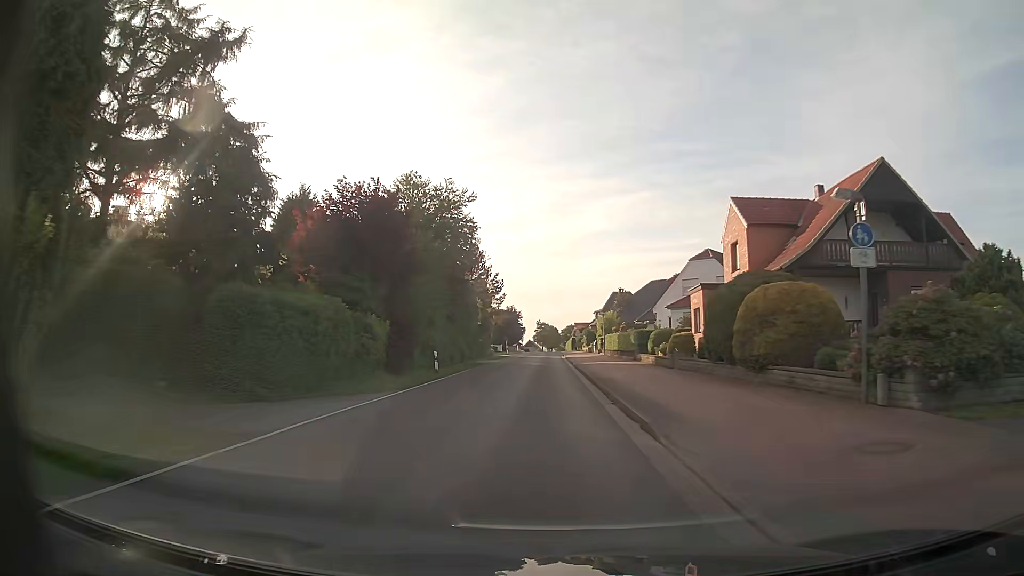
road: tertiary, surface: asphalt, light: Day
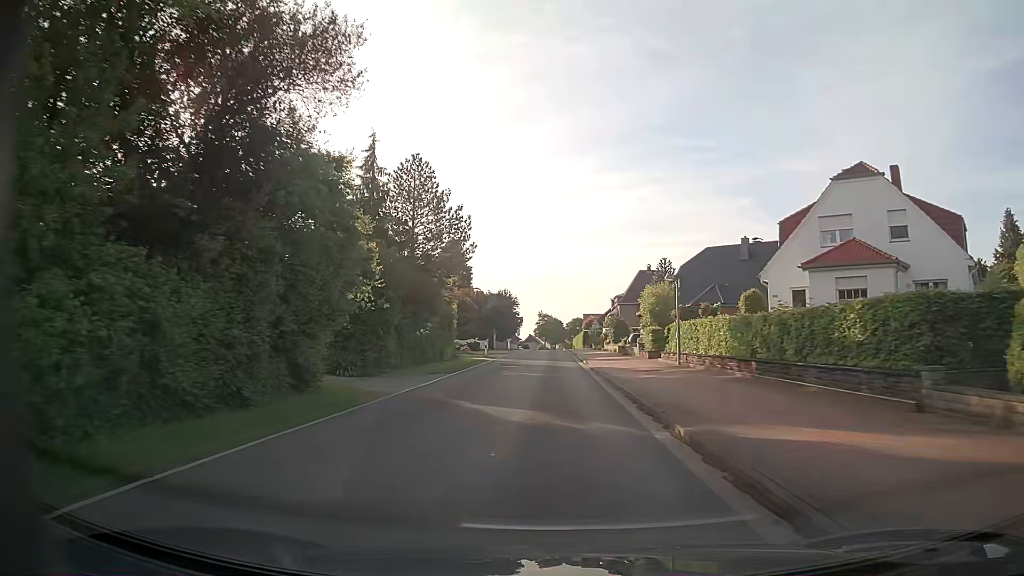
(-0.2, +32.1) m; 0°
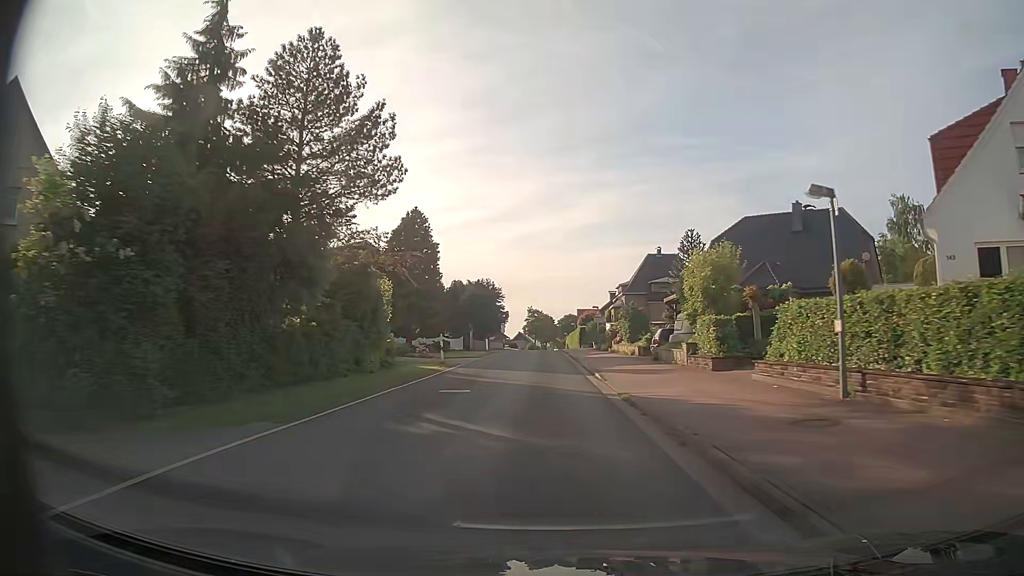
(+0.1, +16.2) m; +1°
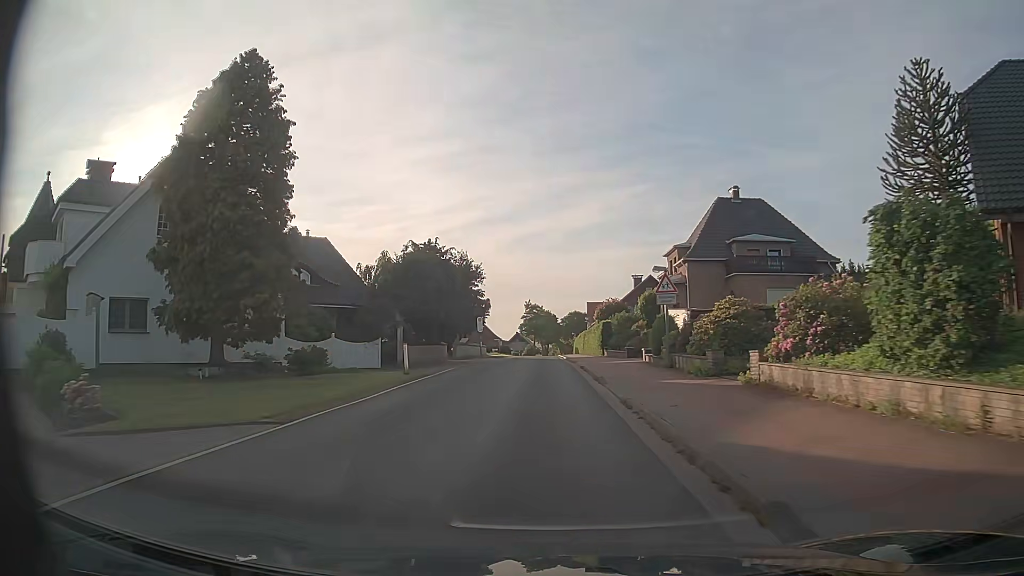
(0.0, +32.8) m; 0°
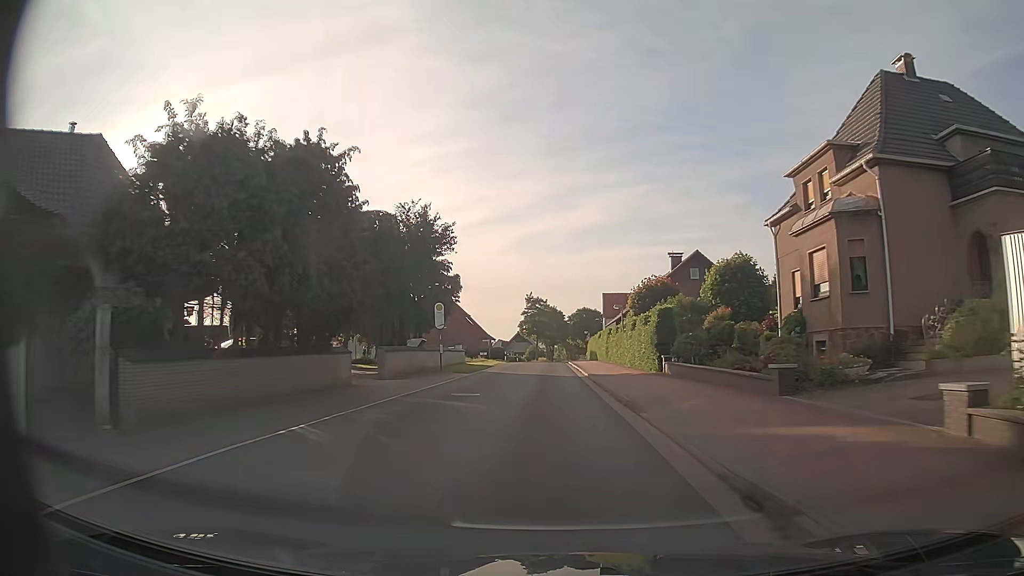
(-0.1, +24.5) m; 0°
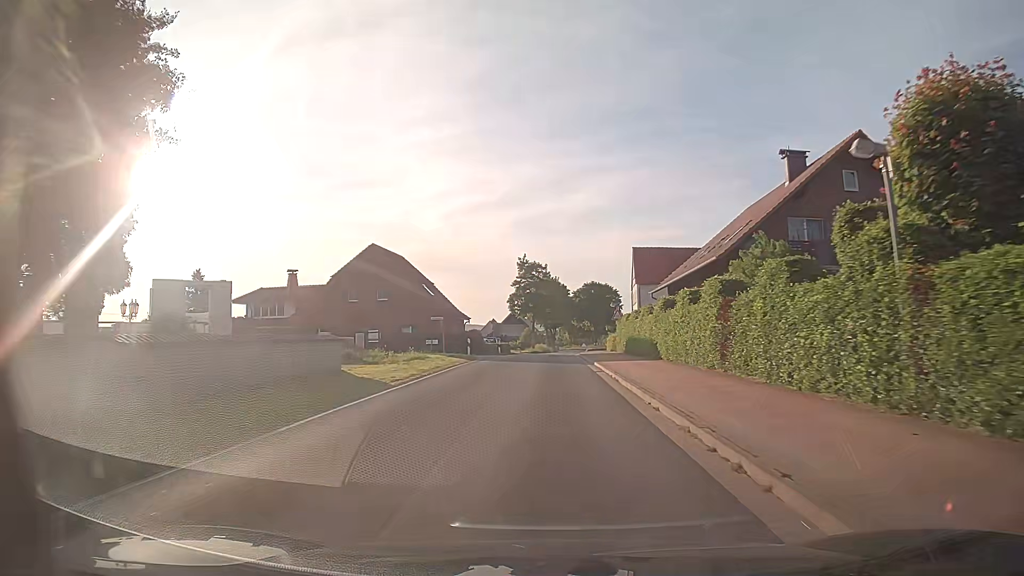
(-0.1, +33.3) m; 0°
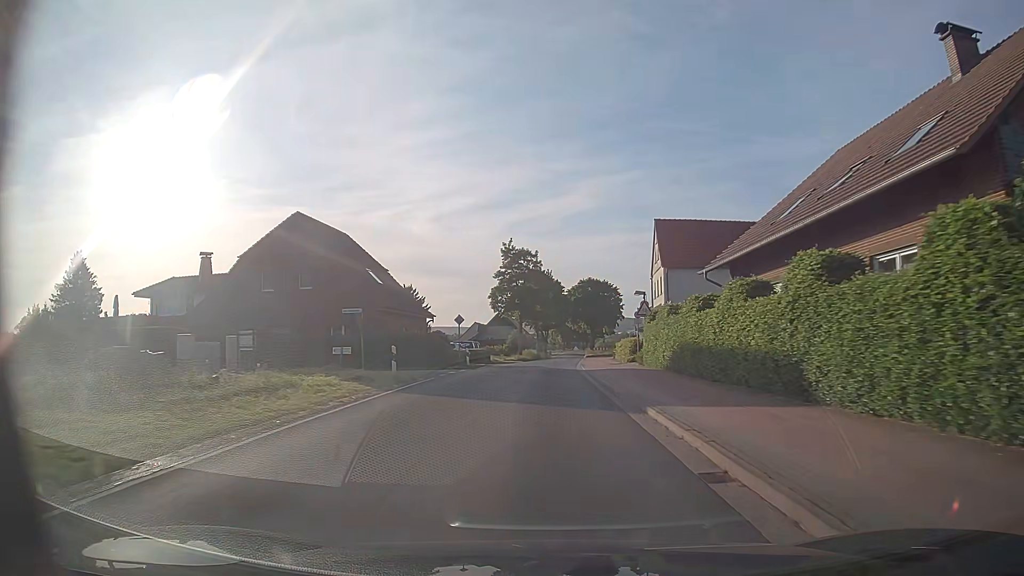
(+0.2, +16.9) m; +1°
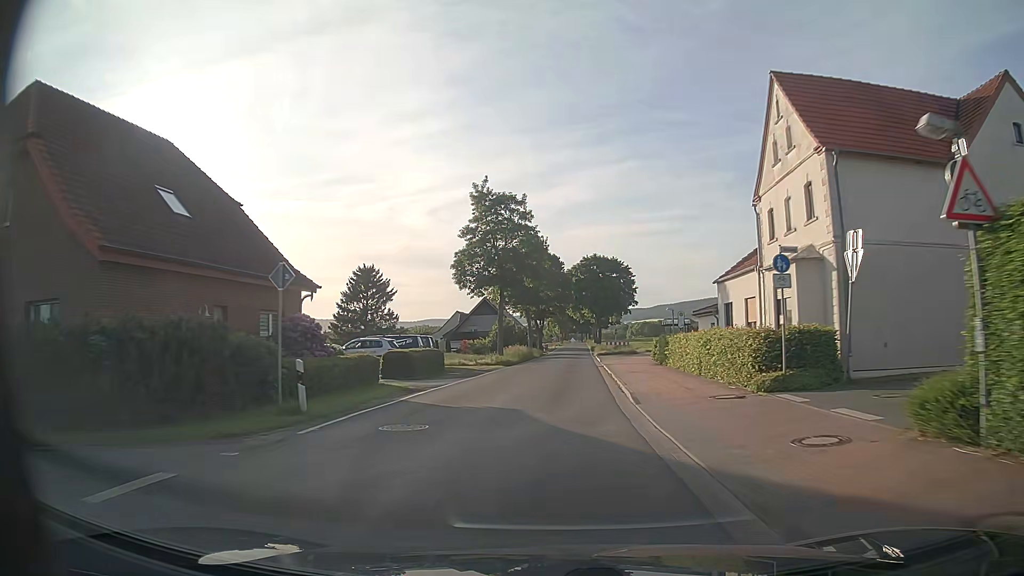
(0.0, +25.5) m; 0°
(0, +10) (0, +20) (+1, +30) (+2, +40) (+2, +50) (+3, +60) (+3, +70) (+4, +80) (+4, +90) (+5, +100) m
